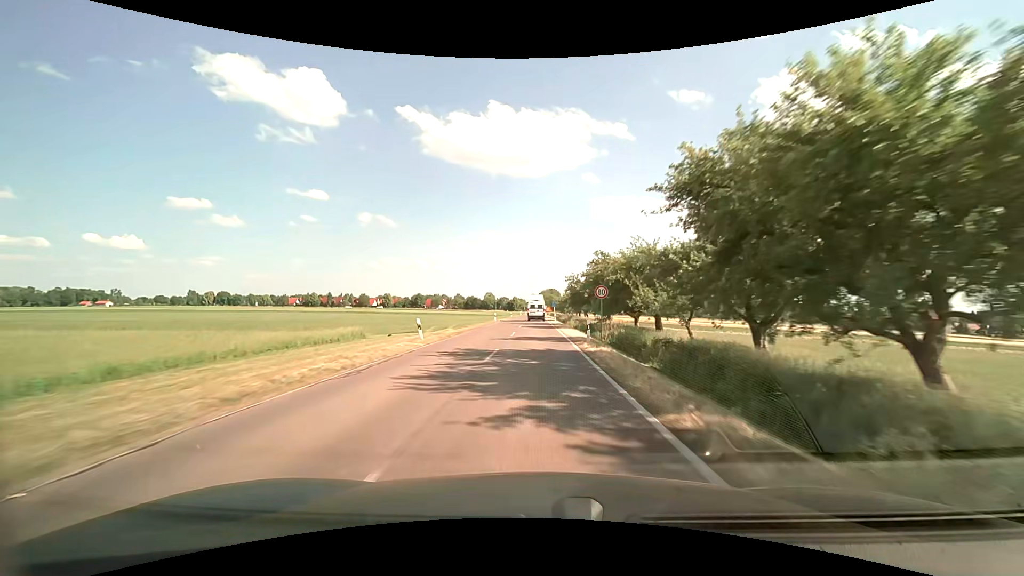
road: tertiary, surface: asphalt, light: Day
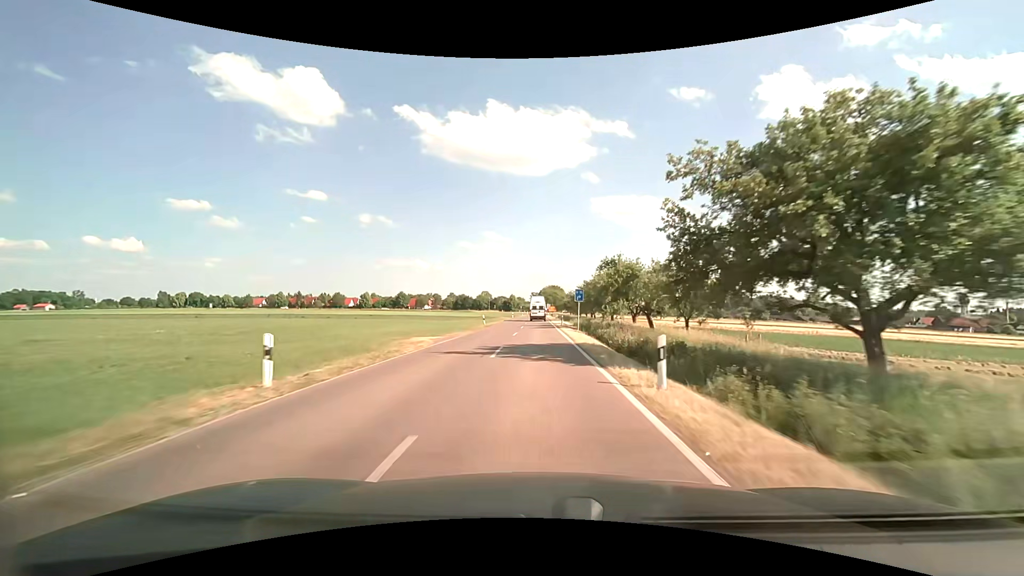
(+0.1, +49.8) m; 0°
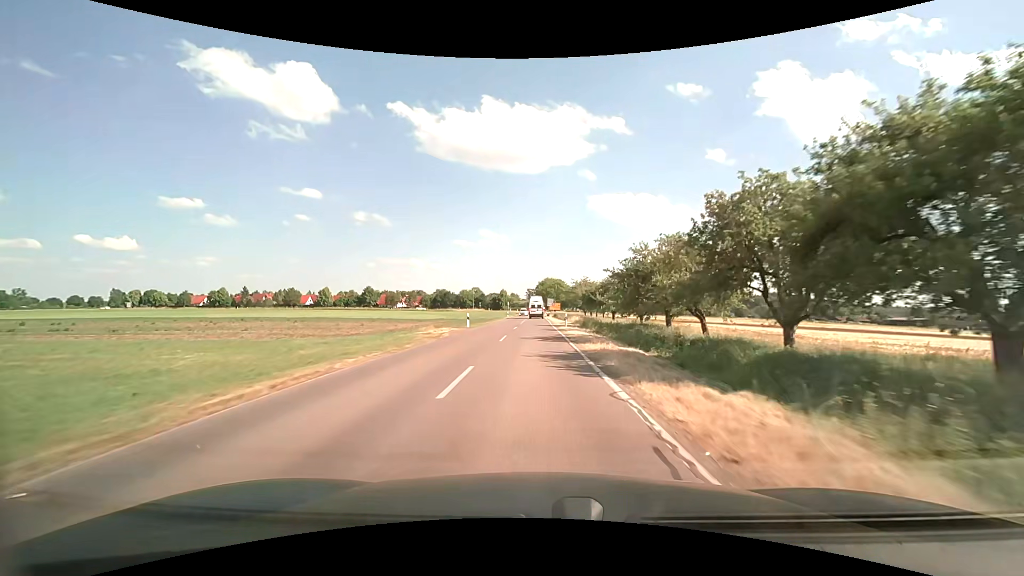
(+0.2, +57.1) m; 0°
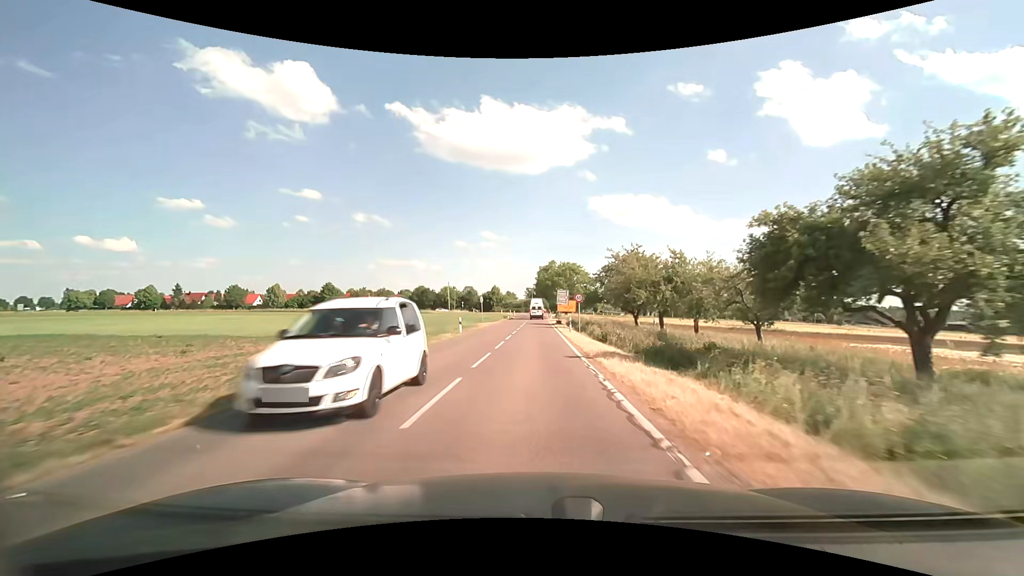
(0.0, +51.5) m; 0°
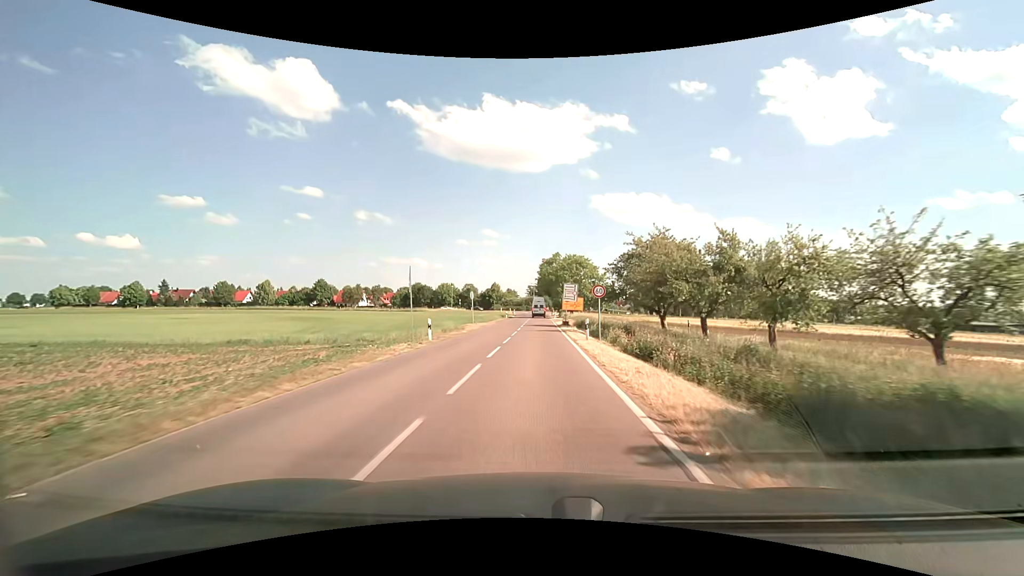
(0.0, +9.6) m; 0°
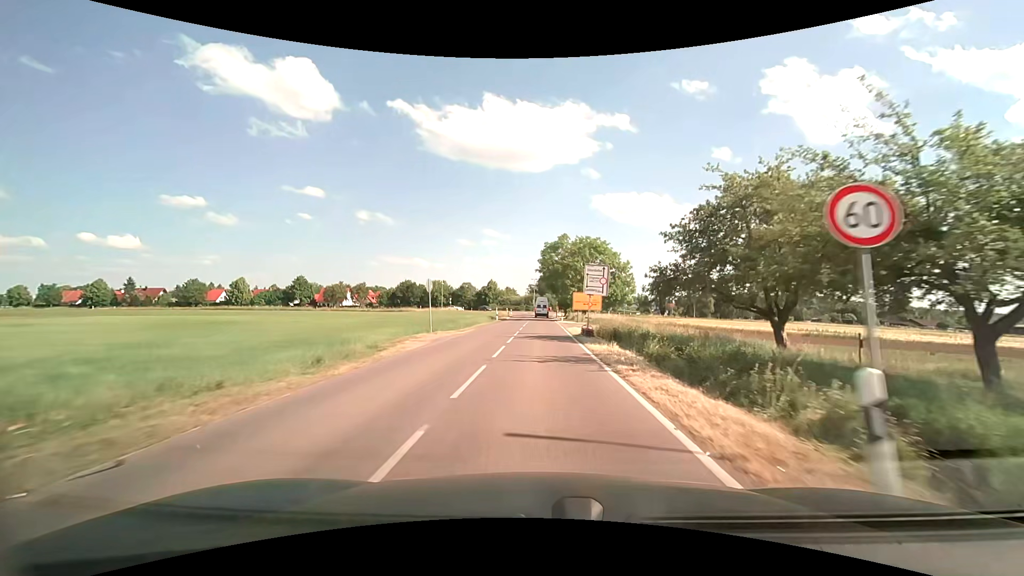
(0.0, +18.7) m; 0°
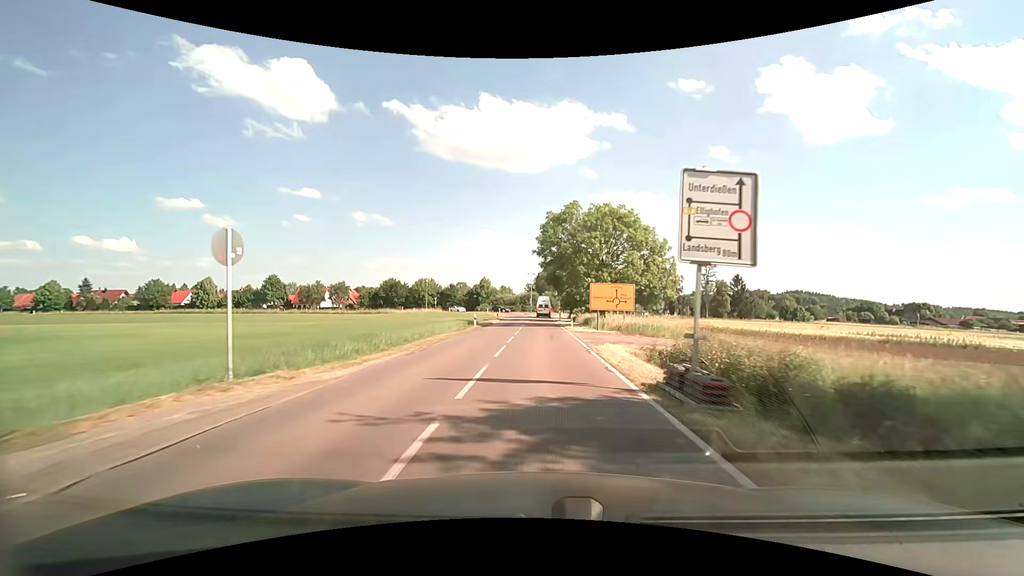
(+0.1, +17.8) m; +1°
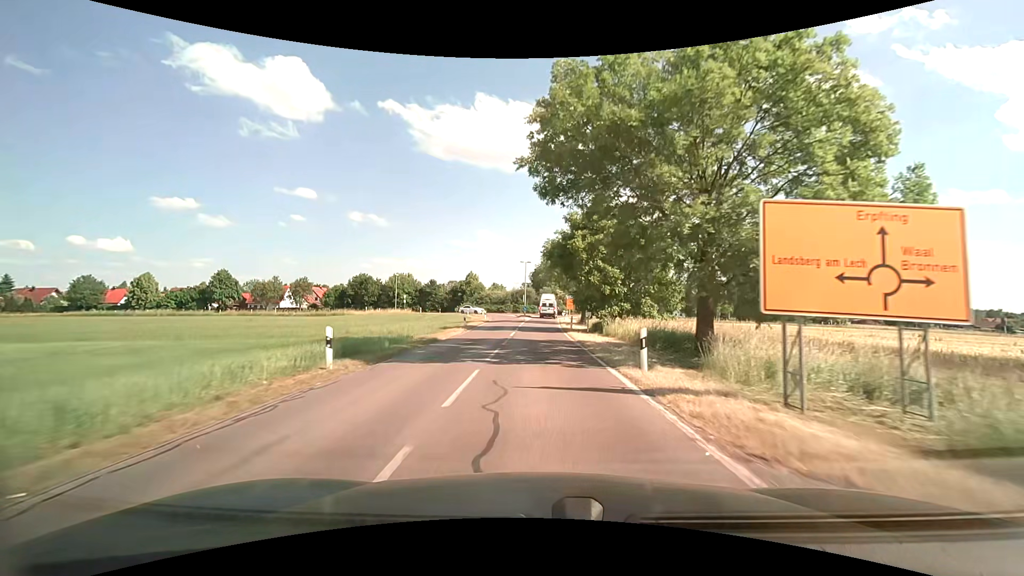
(0.0, +25.1) m; 0°
(0, +10) (0, +20) (0, +30) (0, +40) (0, +50) (+1, +60) (+1, +70) (+4, +80) (+10, +88) (+14, +97) m
